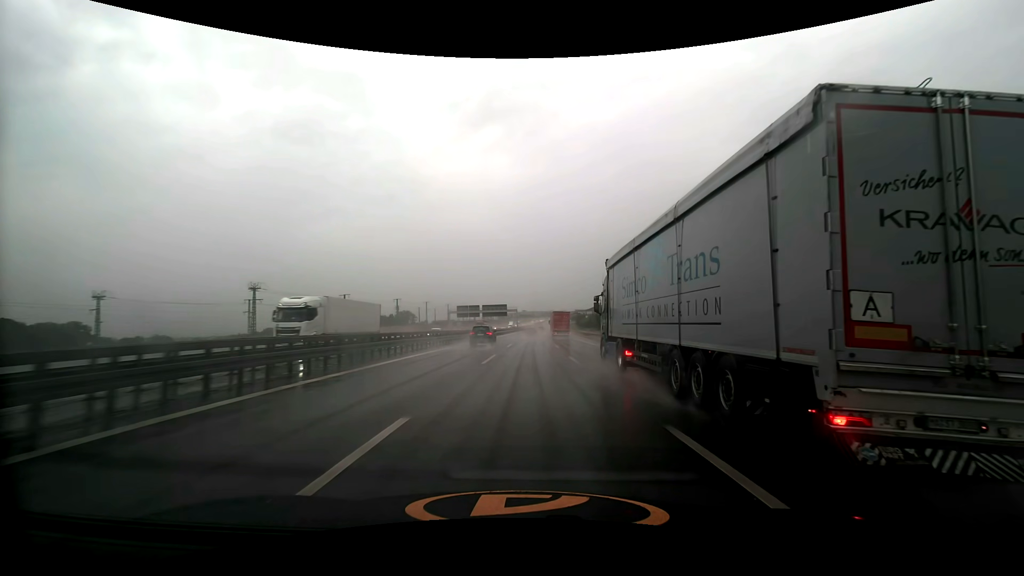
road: motorway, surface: asphalt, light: Day
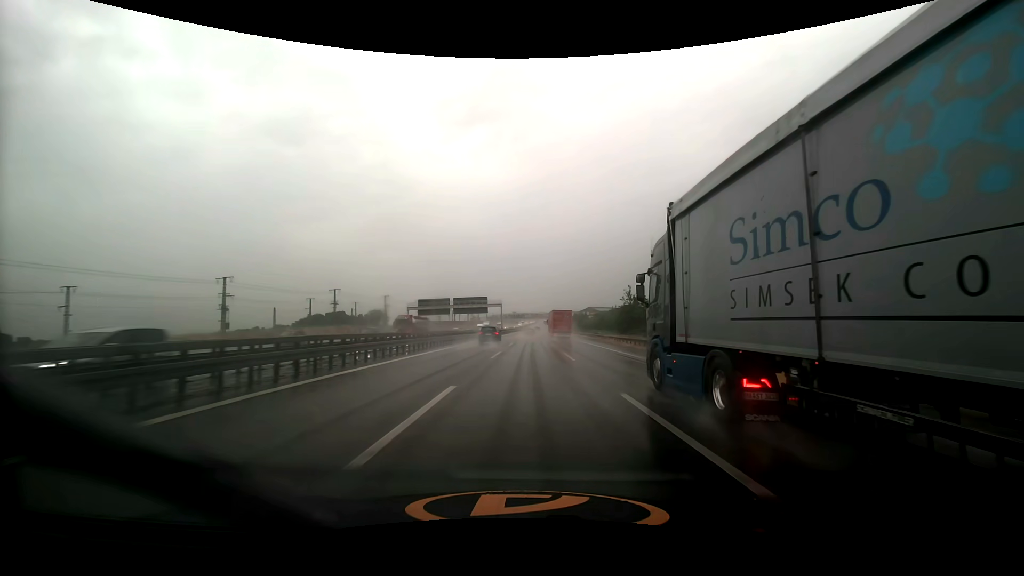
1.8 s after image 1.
(+0.5, +50.4) m; +1°
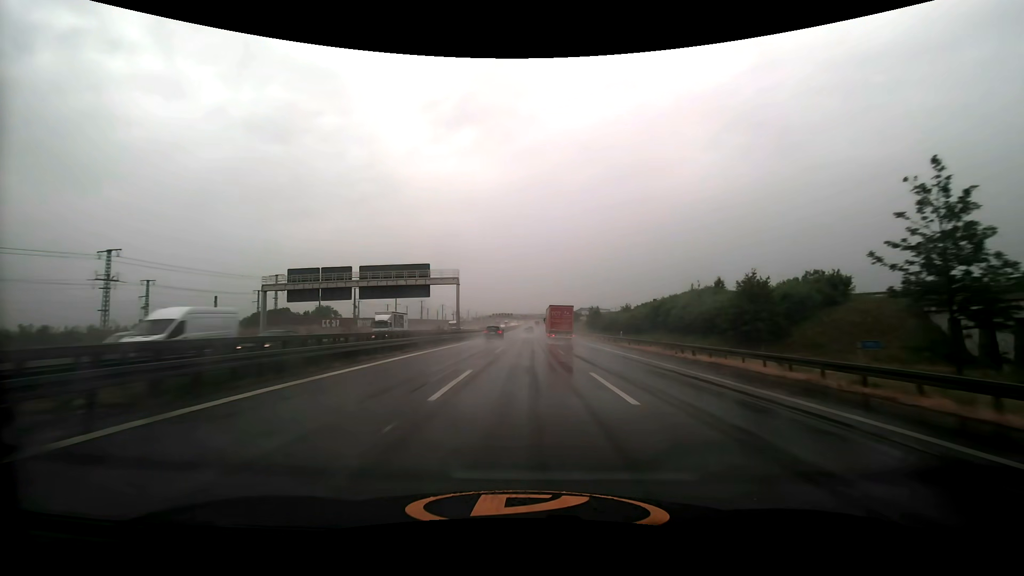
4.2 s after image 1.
(+0.8, +67.8) m; +1°
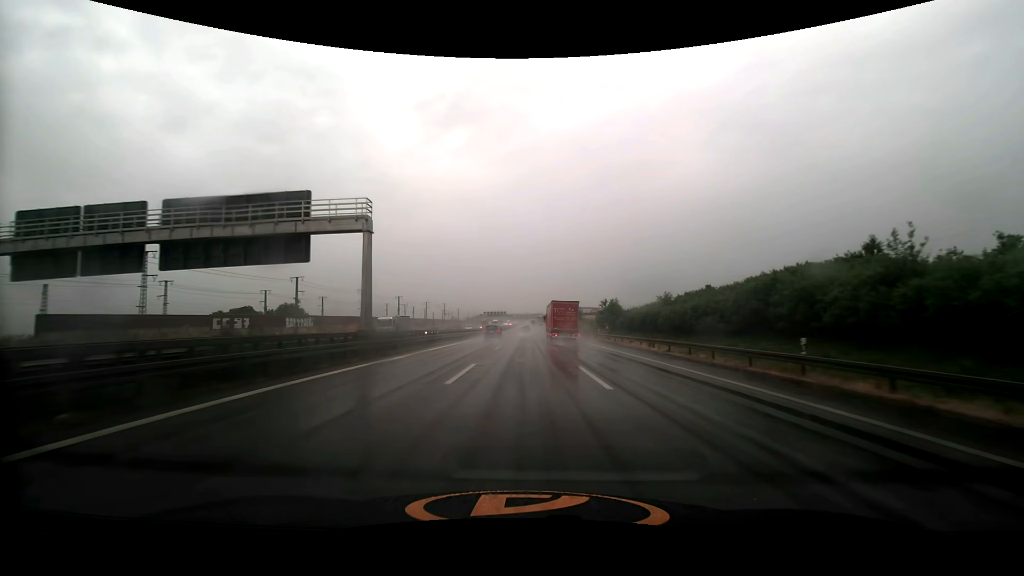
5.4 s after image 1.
(+0.2, +33.9) m; +1°
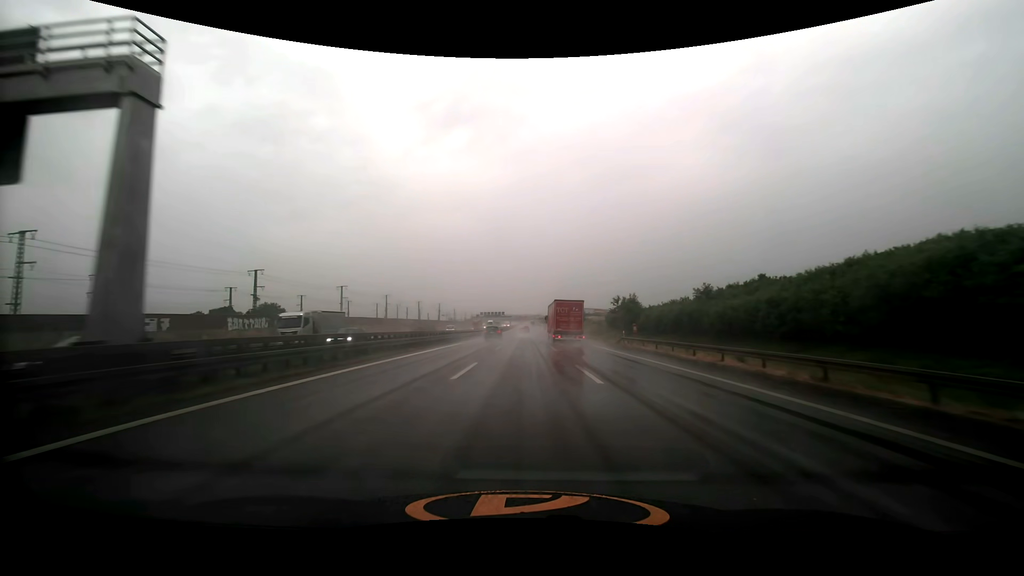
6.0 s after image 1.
(0.0, +16.9) m; 0°
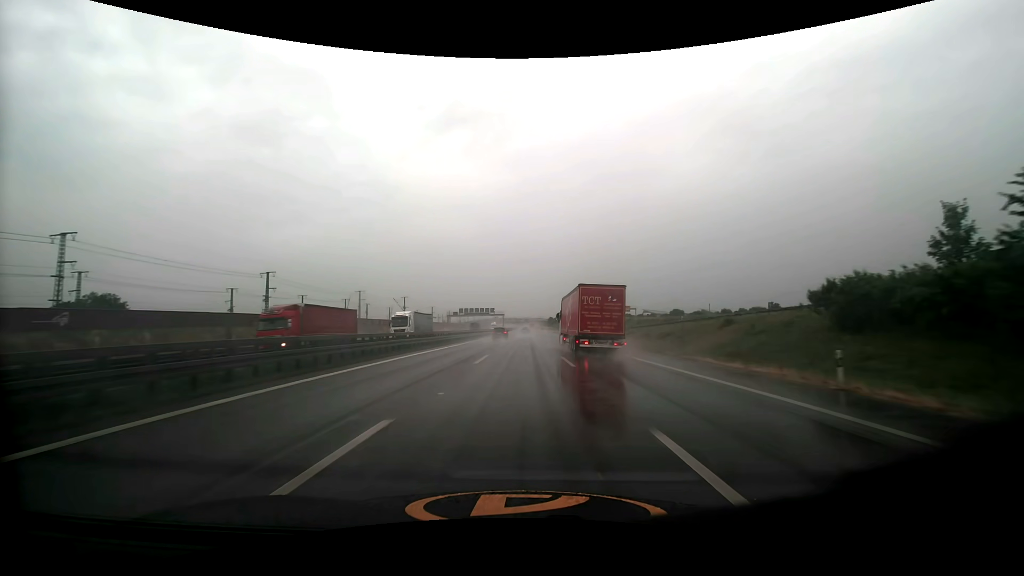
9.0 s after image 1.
(+0.1, +84.4) m; 0°
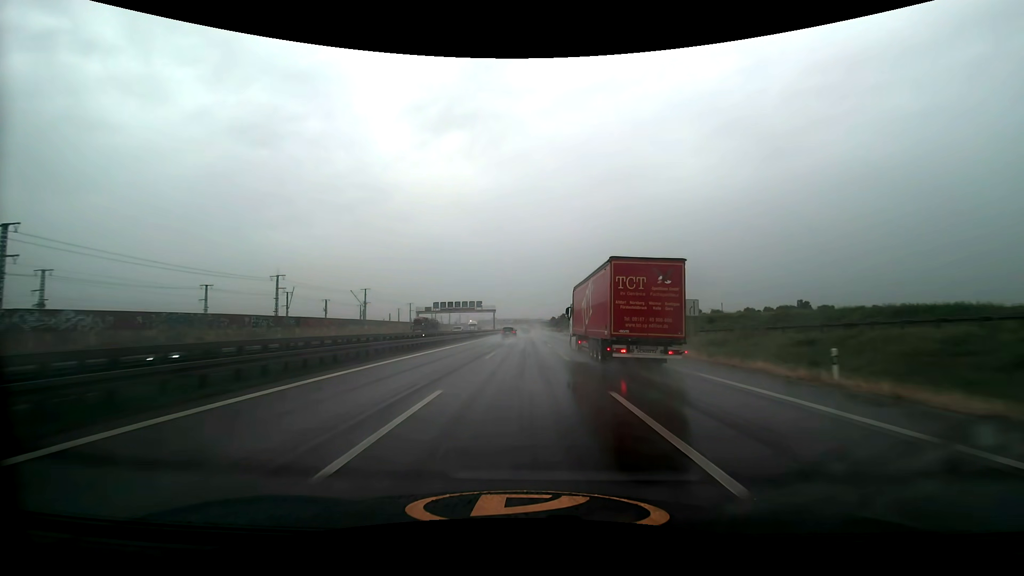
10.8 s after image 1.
(0.0, +50.8) m; 0°
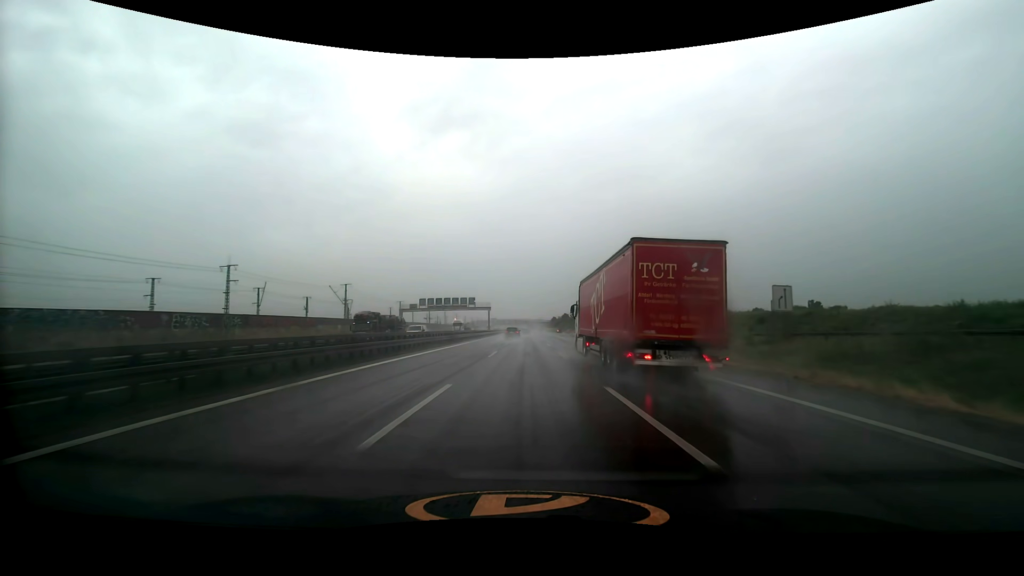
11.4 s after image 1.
(0.0, +17.0) m; 0°
(0, +10) (0, +20) (0, +30) (0, +40) (0, +50) (0, +60) (0, +70) (0, +80) (0, +90) (0, +100) m
